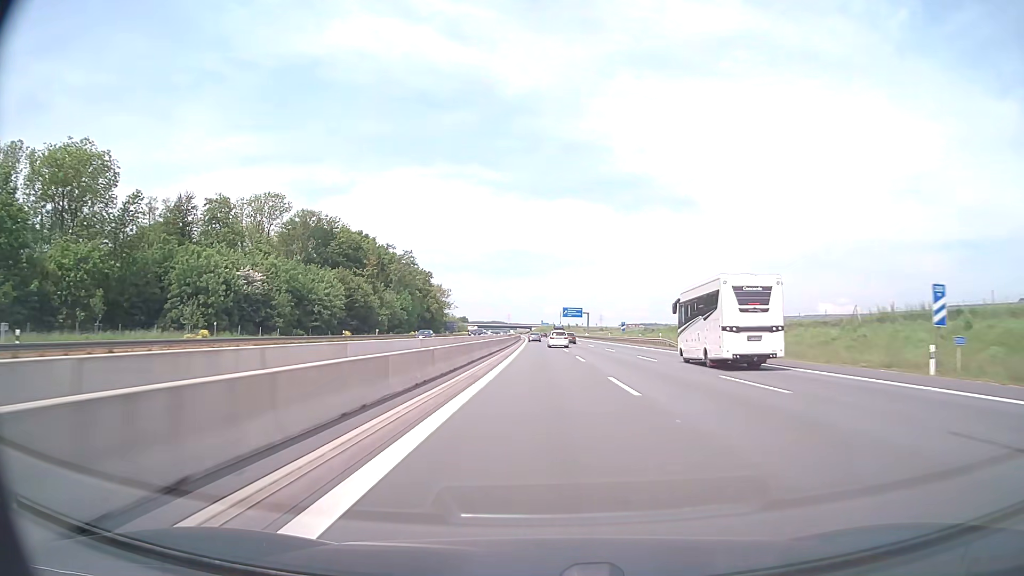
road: motorway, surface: asphalt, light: Day
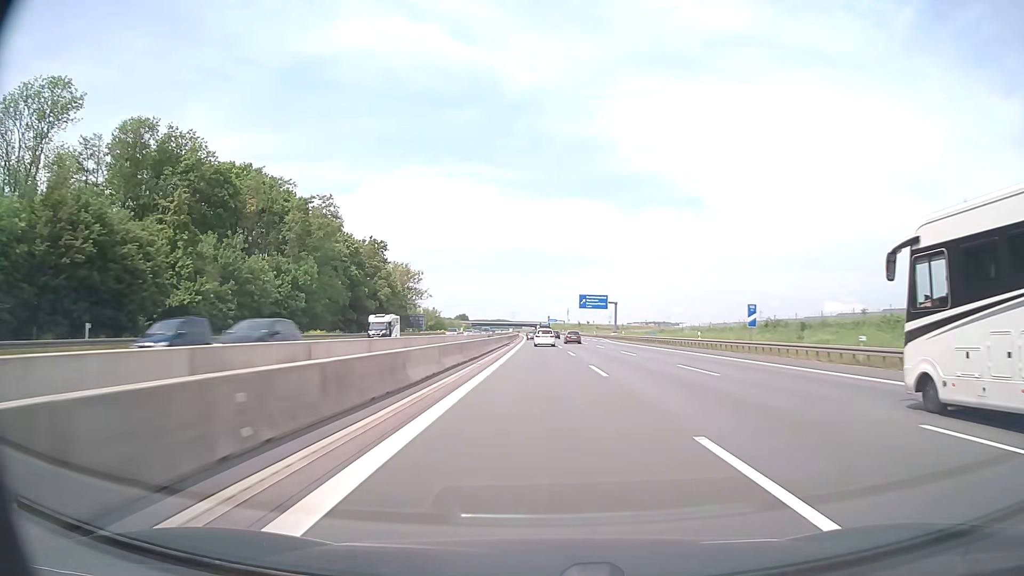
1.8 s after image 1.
(-0.3, +65.5) m; -1°
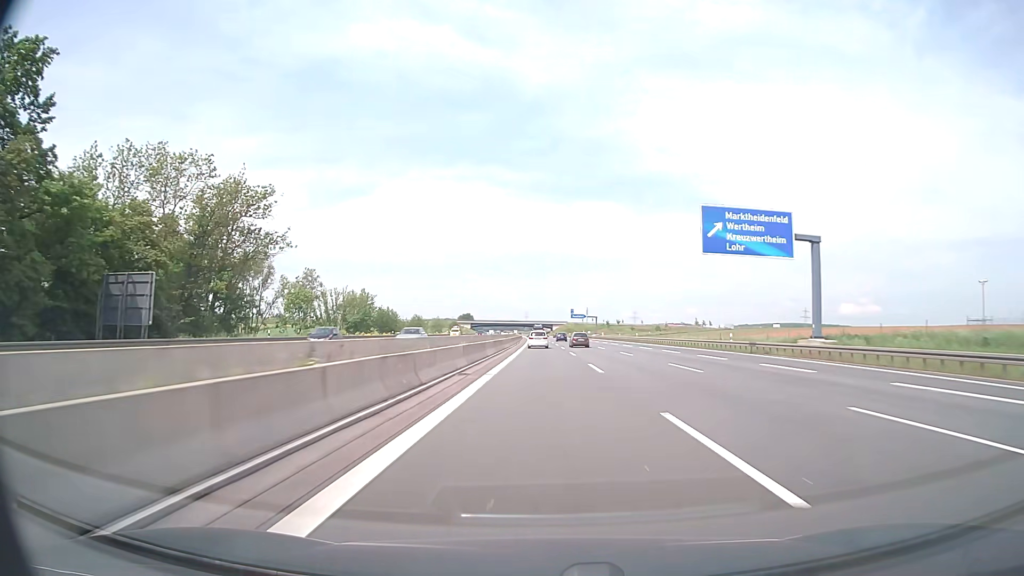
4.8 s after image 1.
(-1.2, +104.5) m; -1°
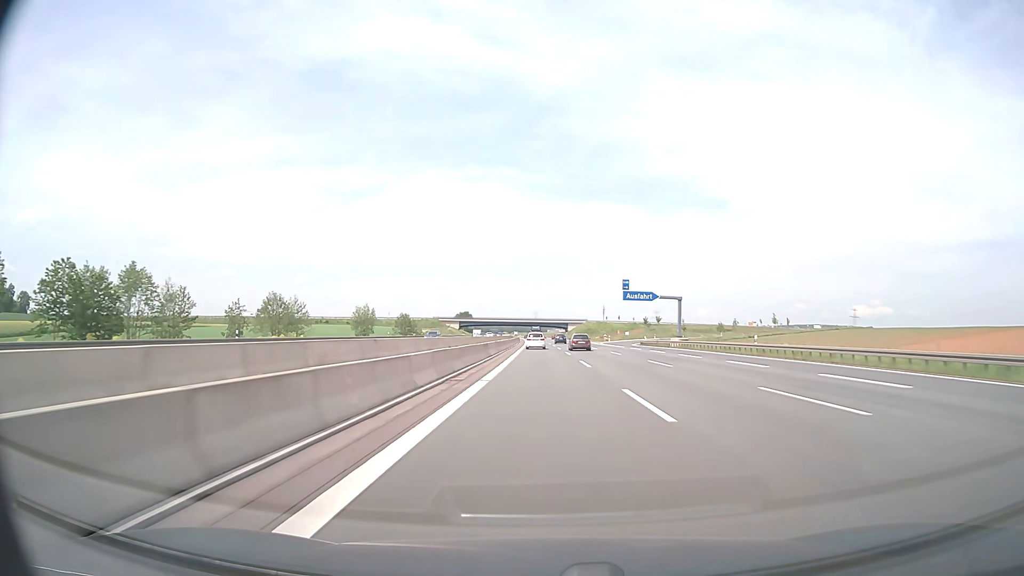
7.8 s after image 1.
(-0.7, +102.3) m; -1°
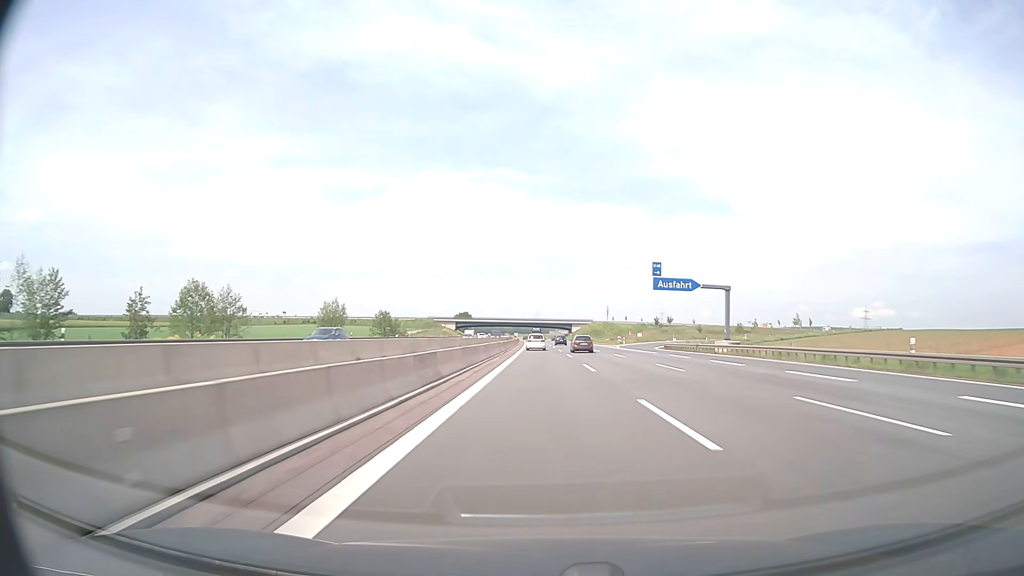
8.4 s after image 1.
(0.0, +20.5) m; 0°
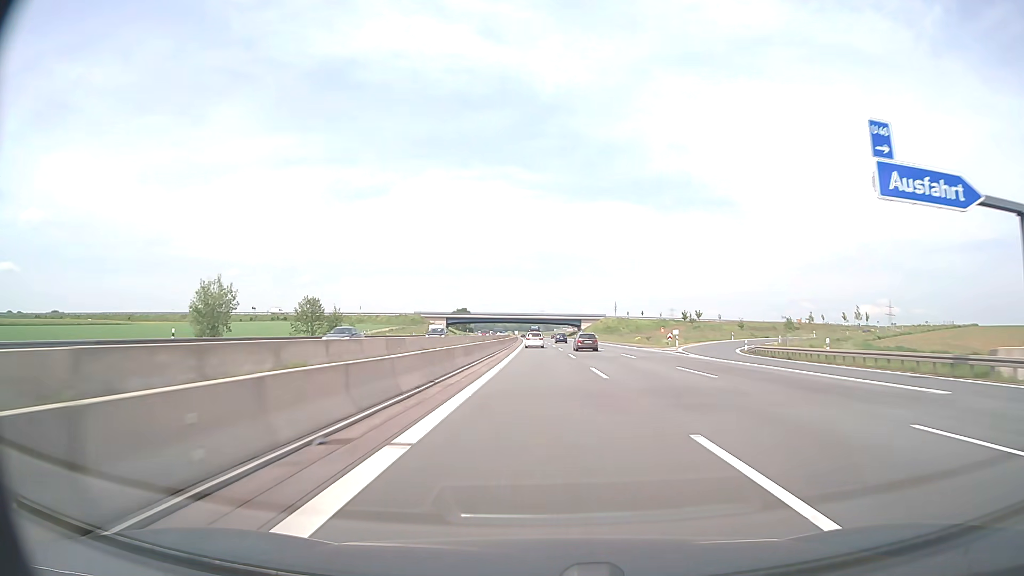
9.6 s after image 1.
(-0.1, +41.0) m; 0°
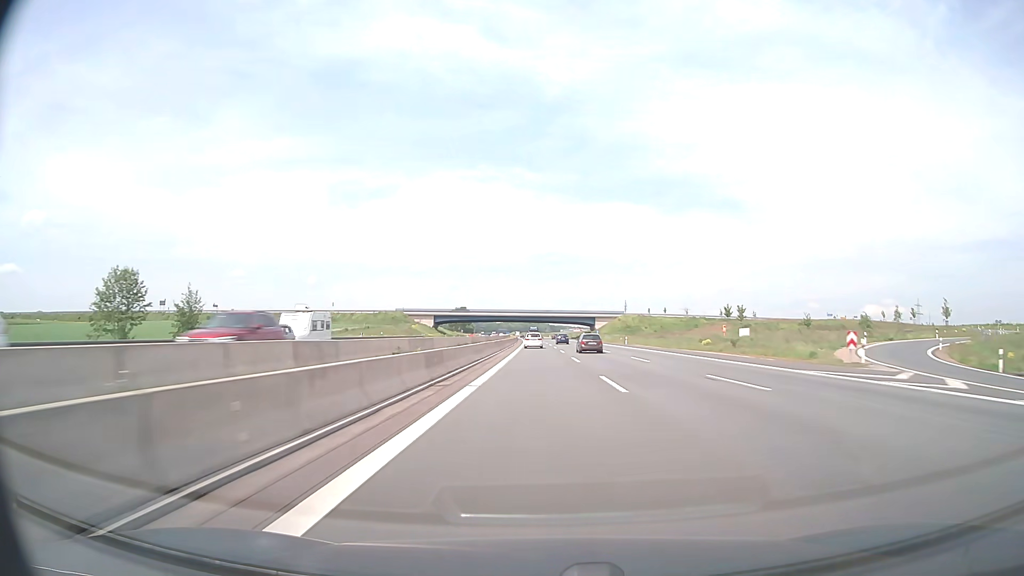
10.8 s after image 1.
(-0.2, +41.1) m; -1°
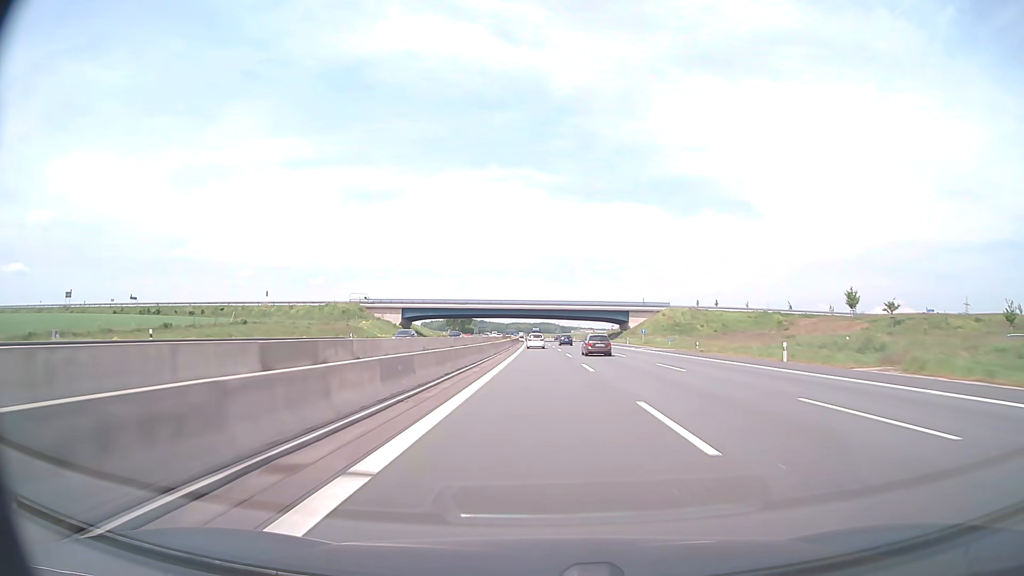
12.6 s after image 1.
(-0.5, +61.7) m; -1°
(0, +10) (0, +20) (0, +30) (0, +40) (0, +50) (0, +60) (-1, +70) (-1, +80) (-1, +90) (-1, +100) m
